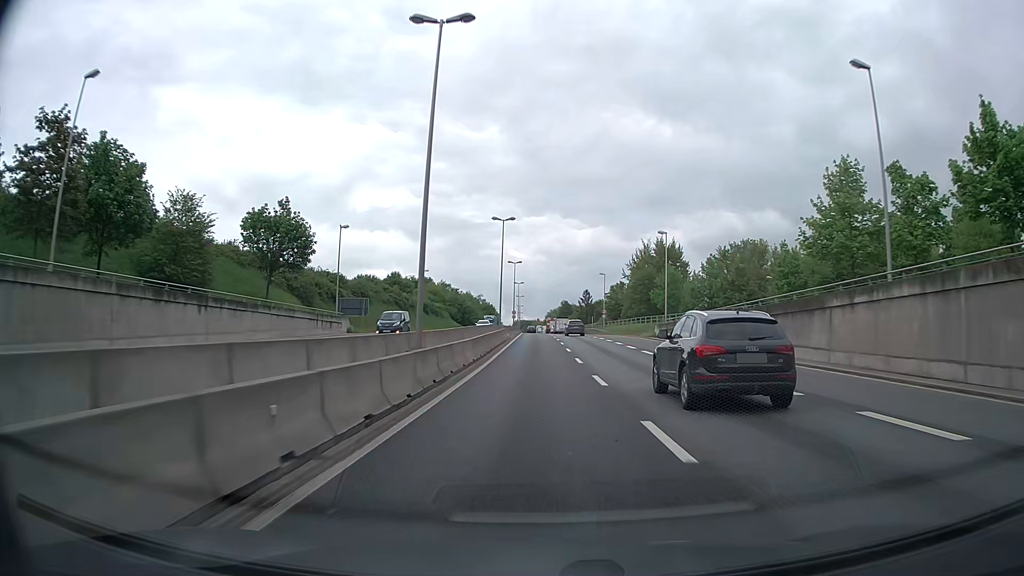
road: trunk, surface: asphalt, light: Day
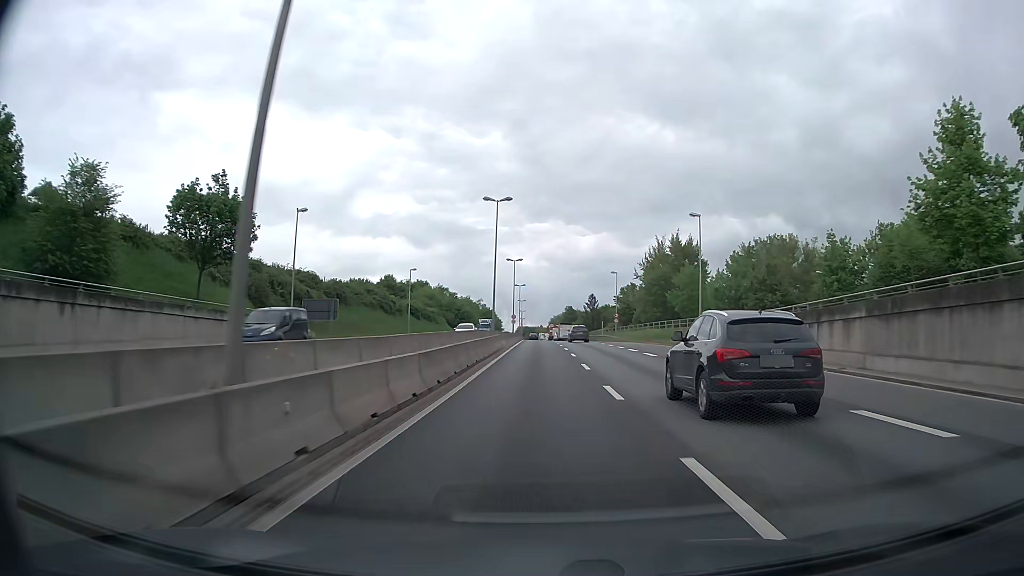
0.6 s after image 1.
(+0.1, +11.8) m; +1°
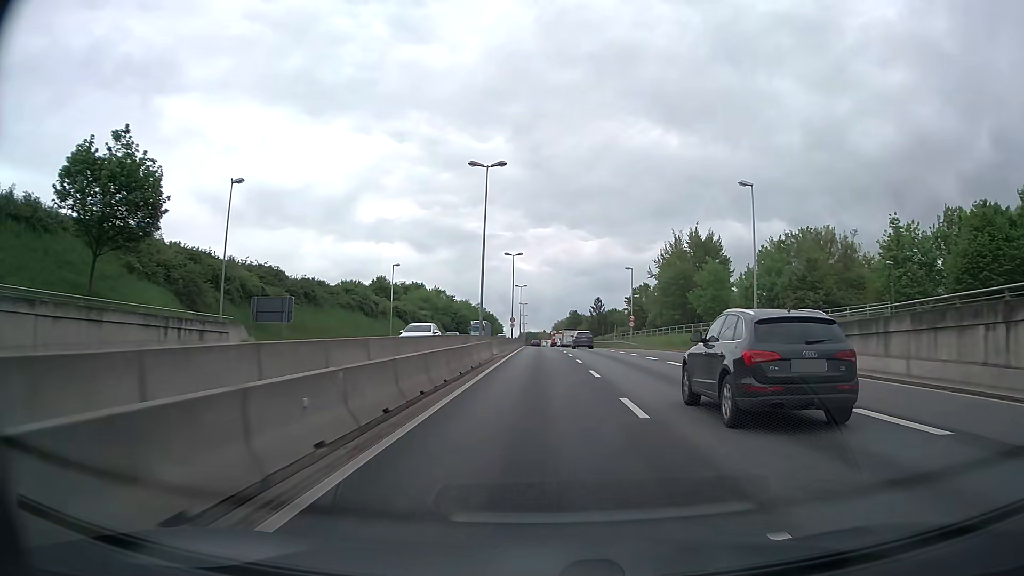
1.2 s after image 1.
(0.0, +11.7) m; 0°
